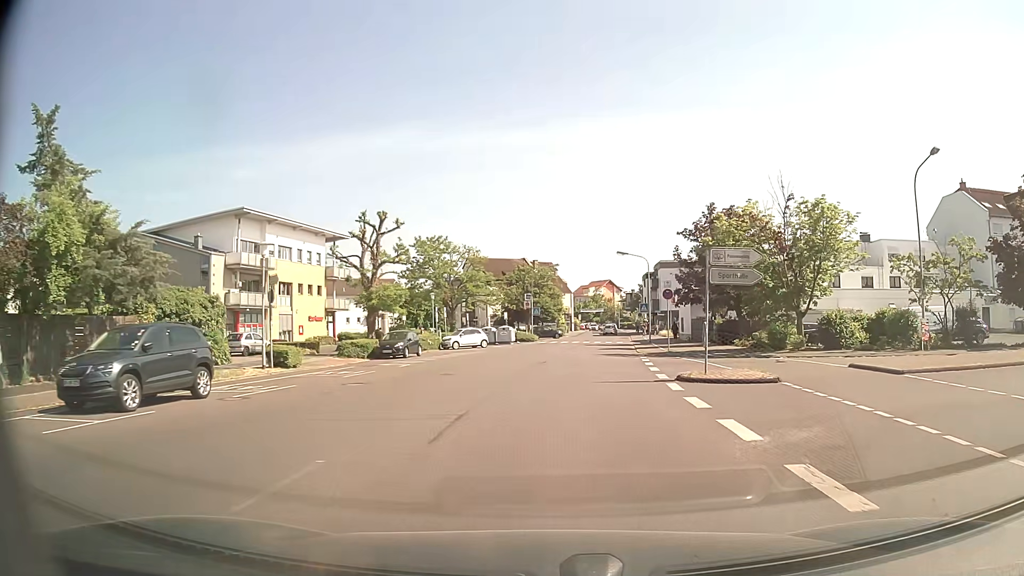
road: tertiary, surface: asphalt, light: Day
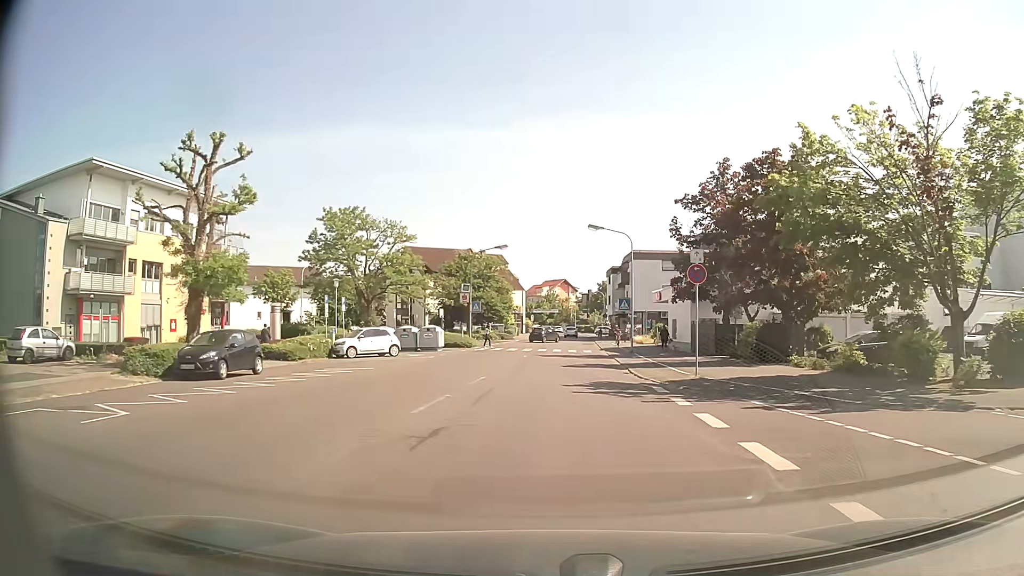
(+0.7, +16.6) m; +4°
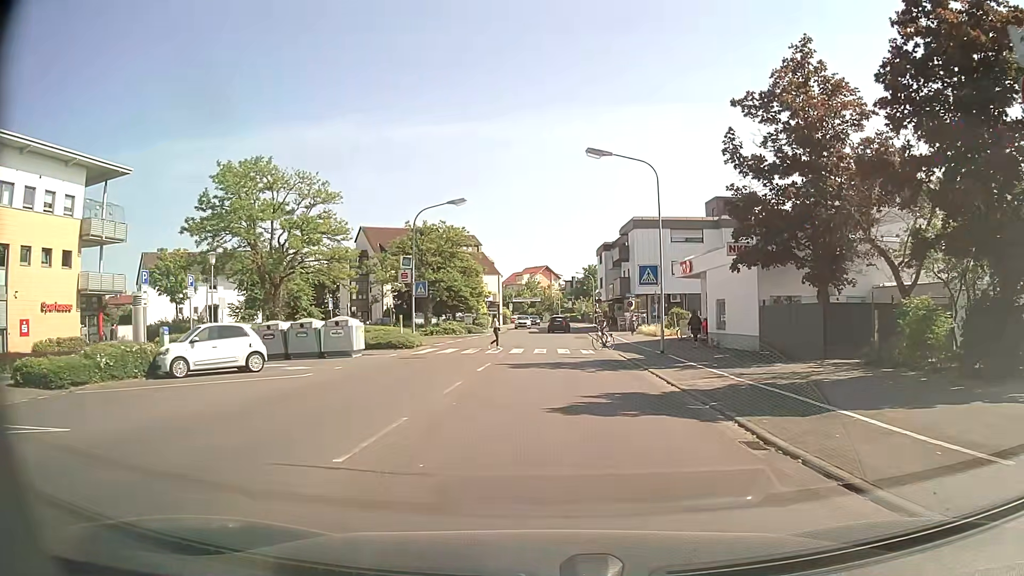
(+0.3, +15.9) m; +2°
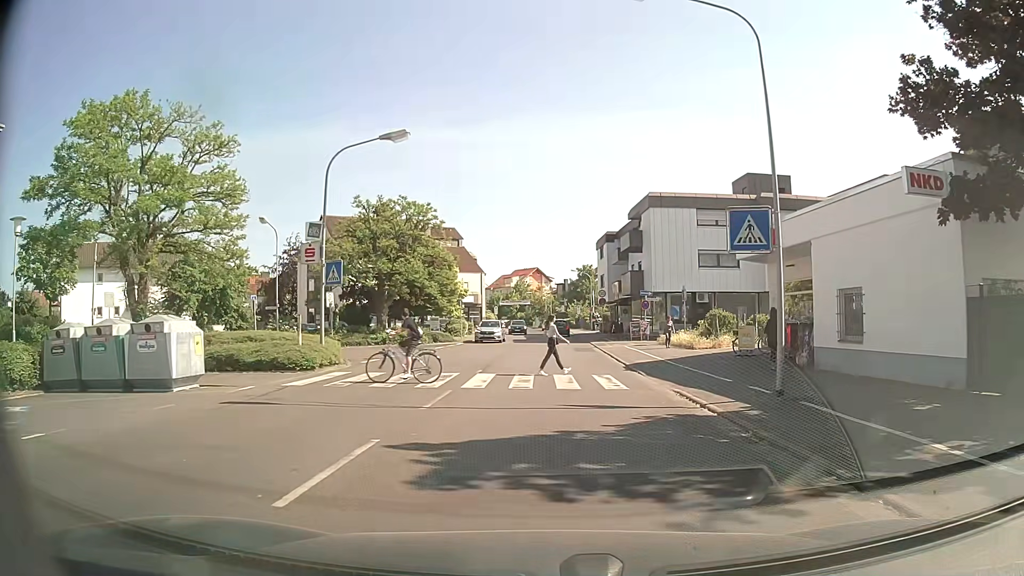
(0.0, +13.4) m; +1°
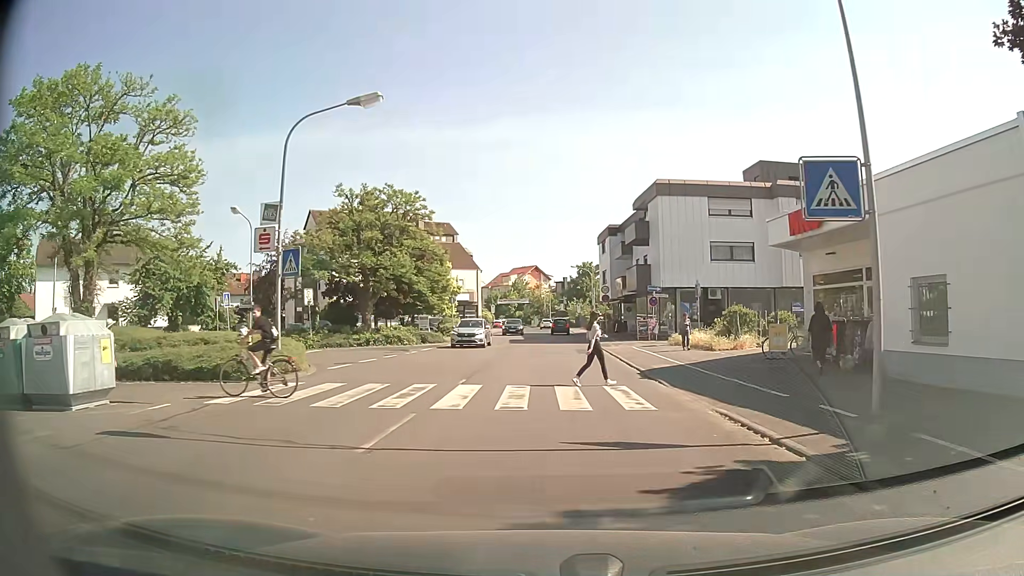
(0.0, +3.7) m; 0°
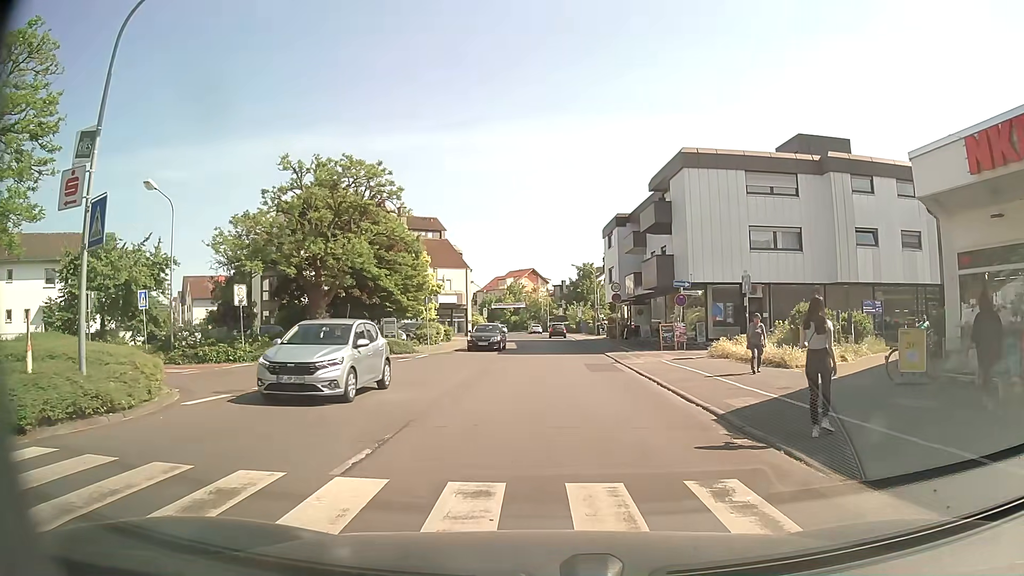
(0.0, +8.7) m; -1°
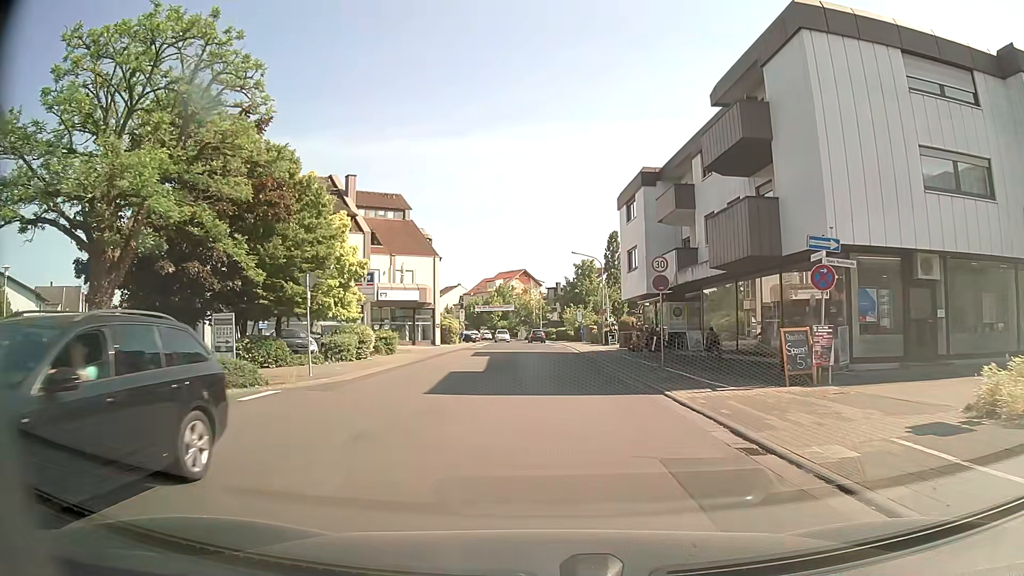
(+0.3, +17.7) m; +1°
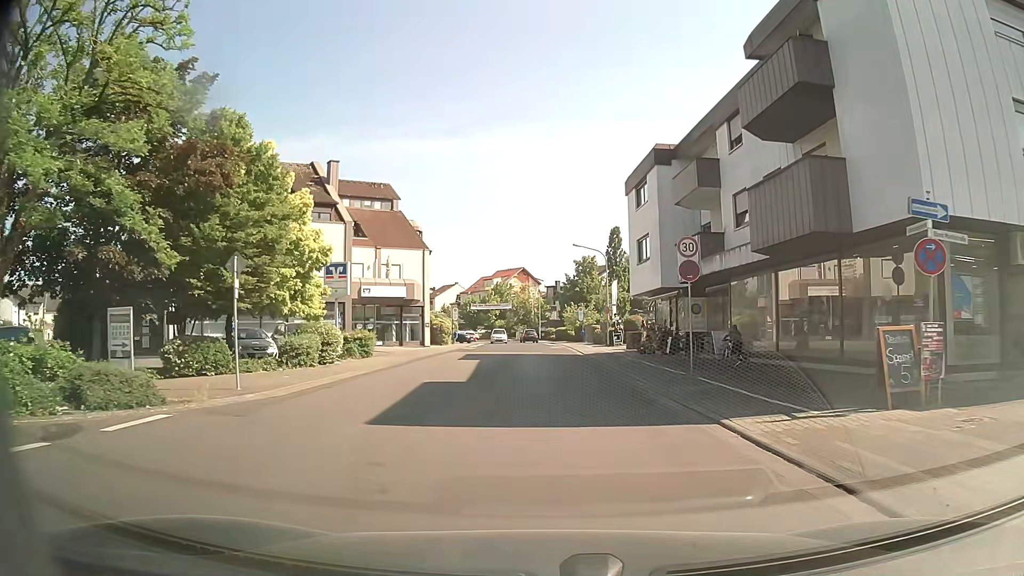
(0.0, +4.7) m; 0°
